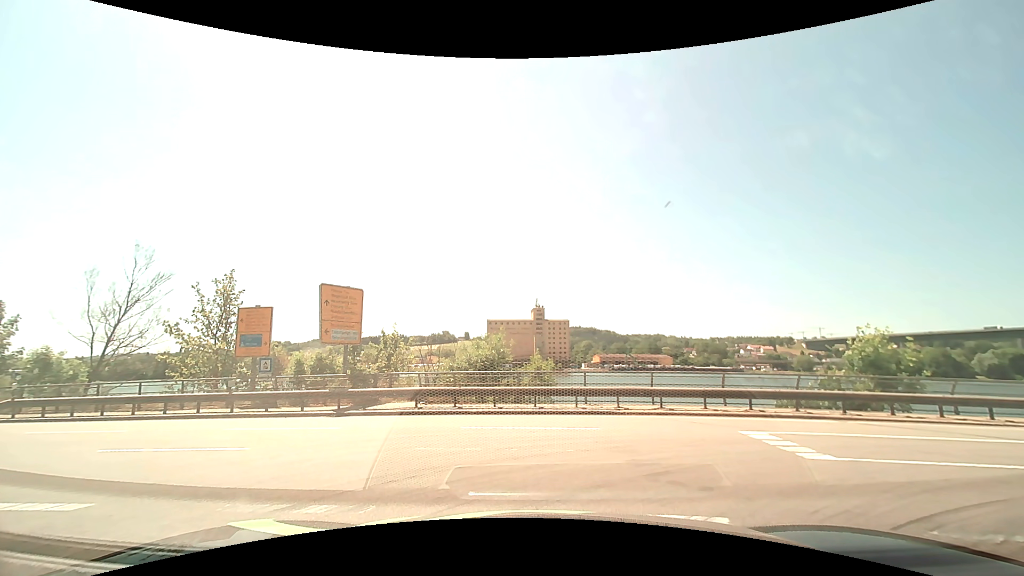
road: tertiary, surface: asphalt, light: Day
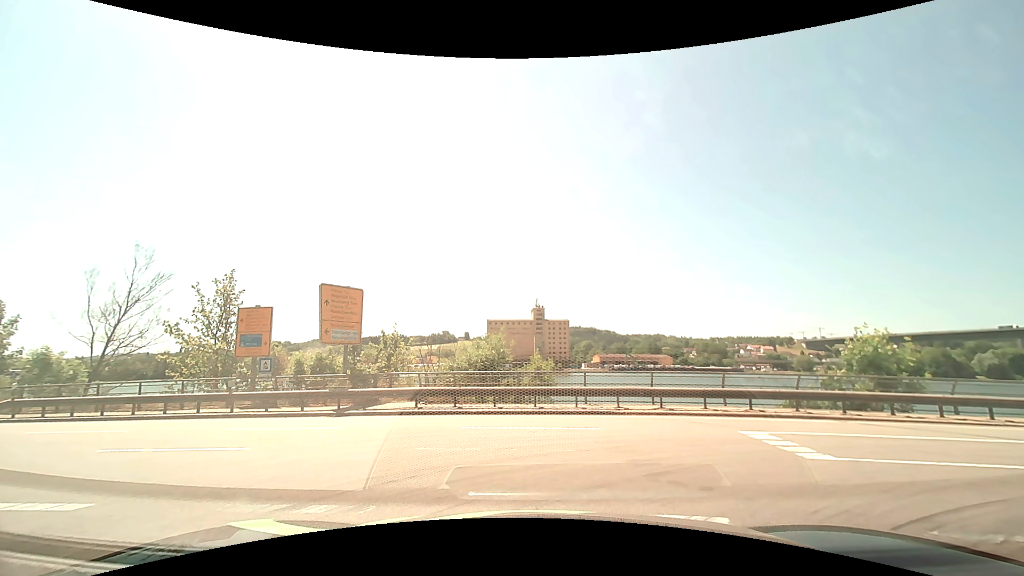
(0.0, 0.0) m; 0°
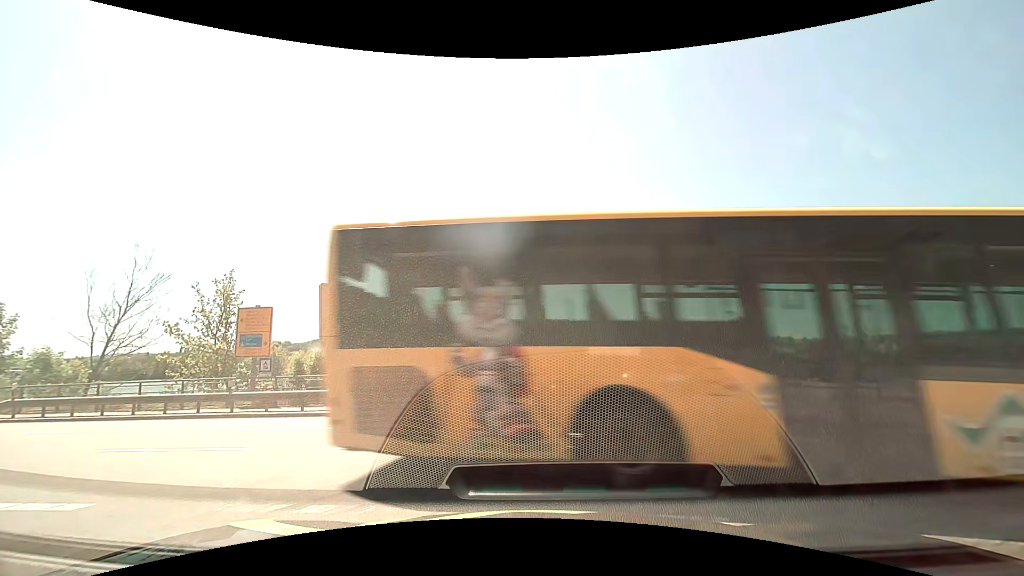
(0.0, 0.0) m; 0°
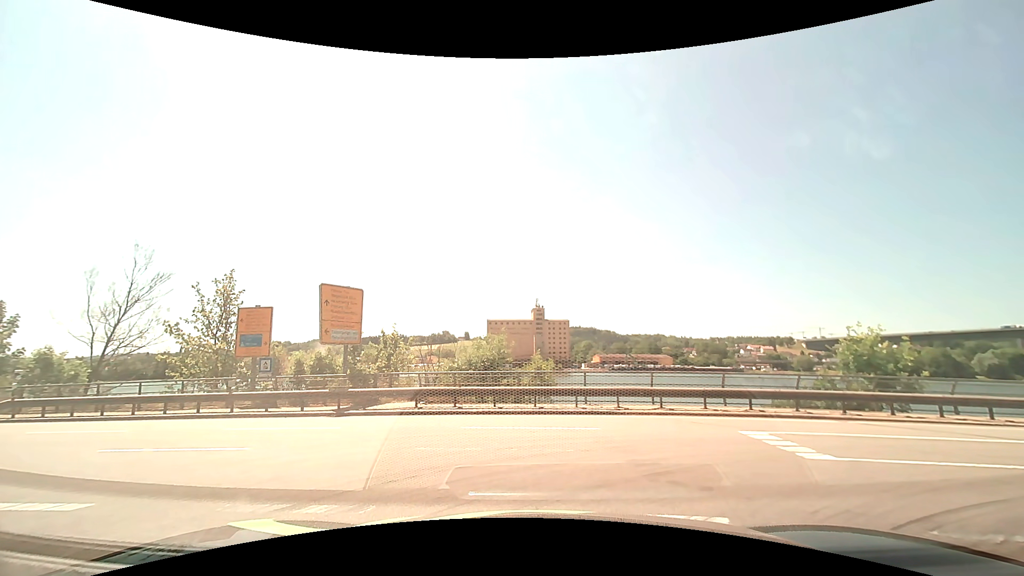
(0.0, 0.0) m; 0°
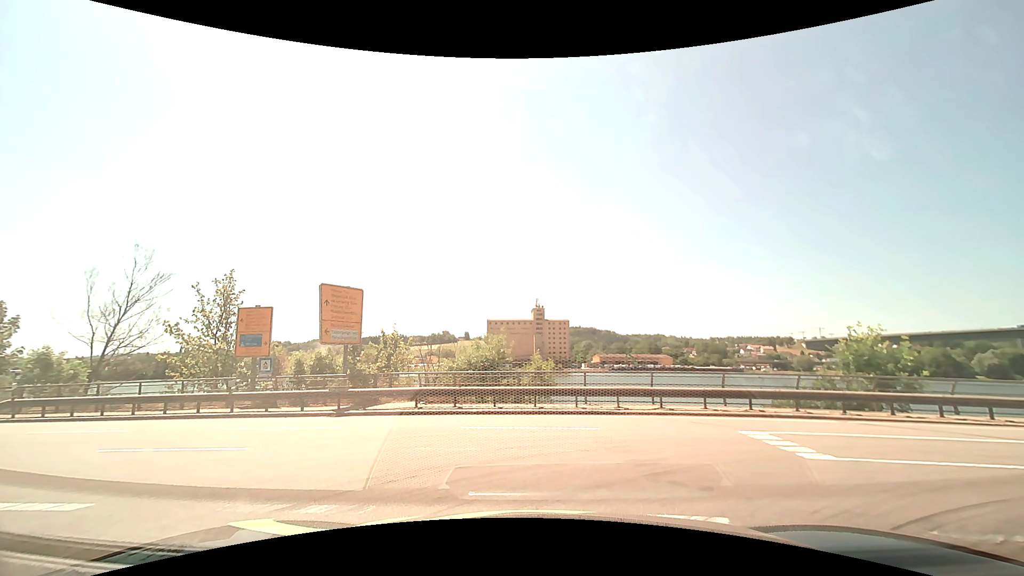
(0.0, 0.0) m; 0°
